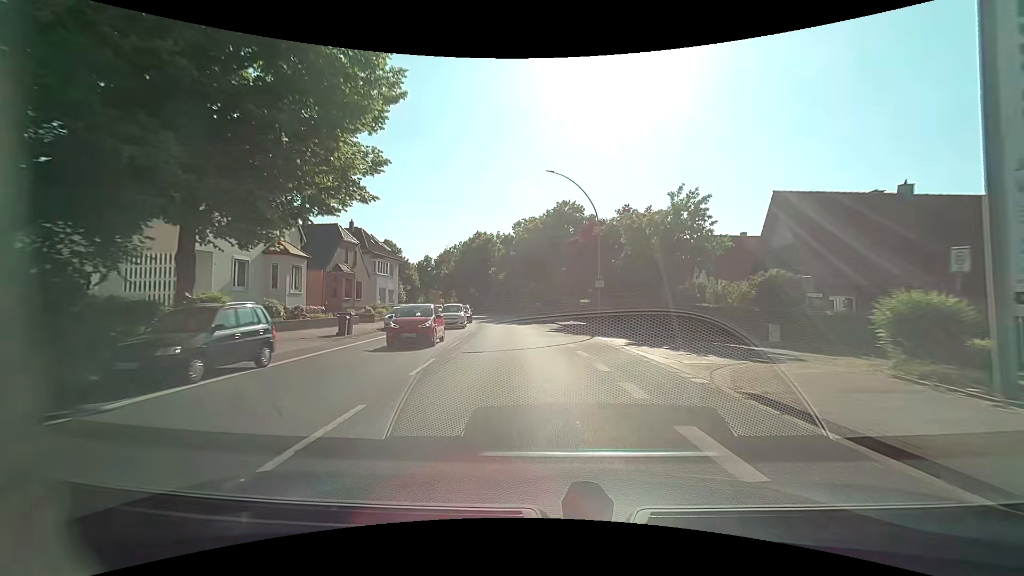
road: primary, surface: asphalt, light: Day
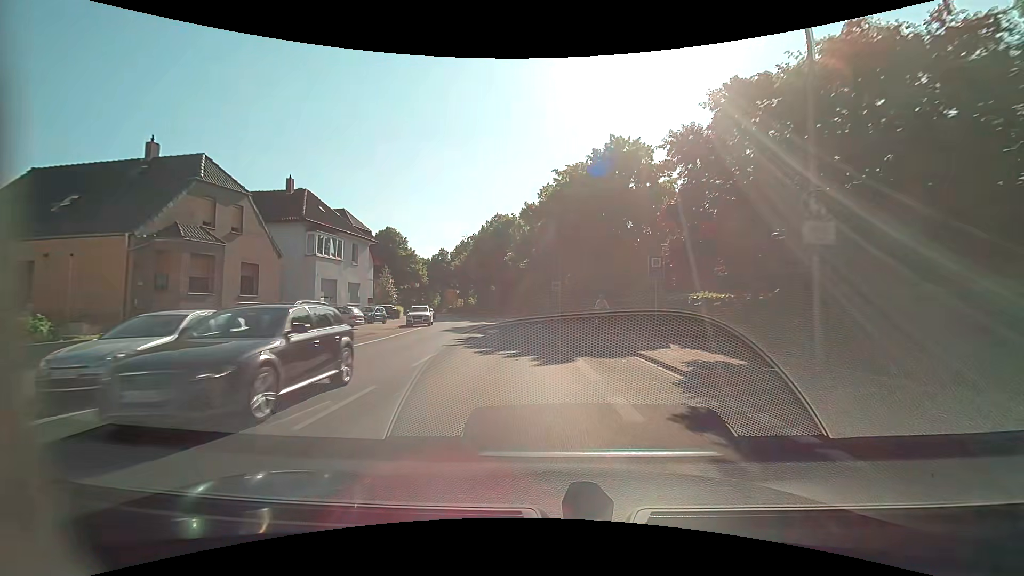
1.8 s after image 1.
(-0.8, +22.5) m; -4°
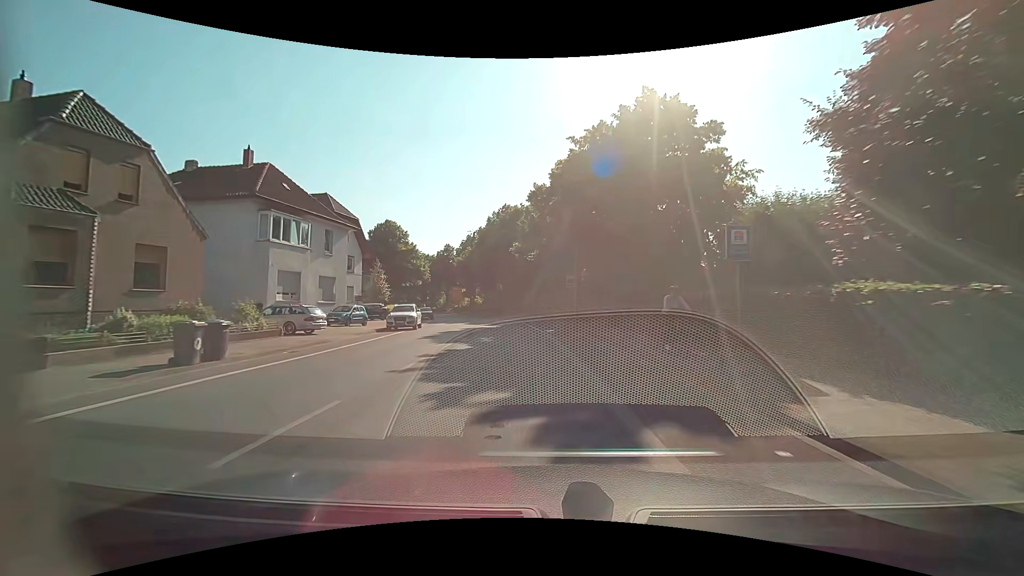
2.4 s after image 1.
(-0.1, +7.4) m; -1°
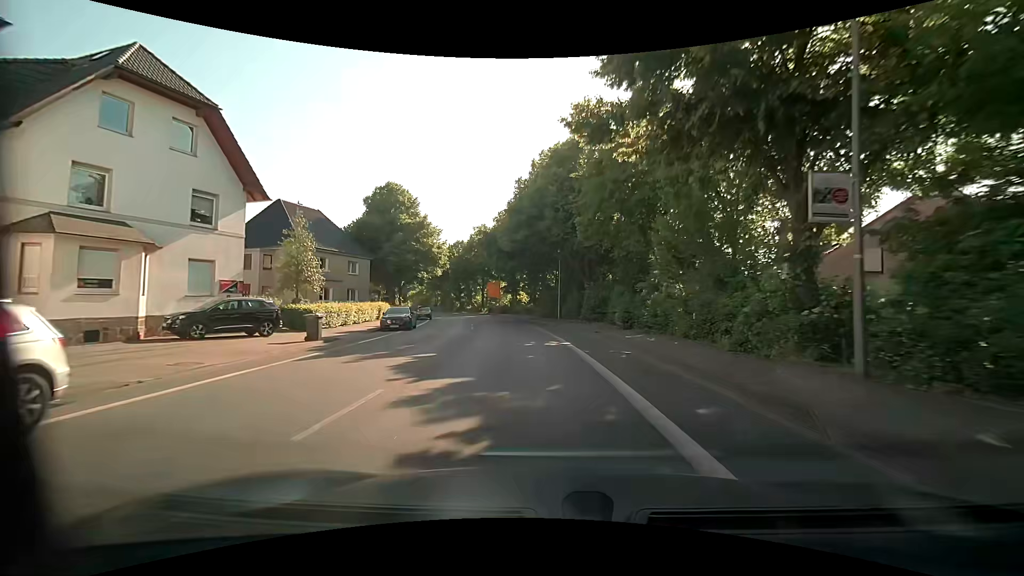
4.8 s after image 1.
(-1.8, +29.5) m; -7°
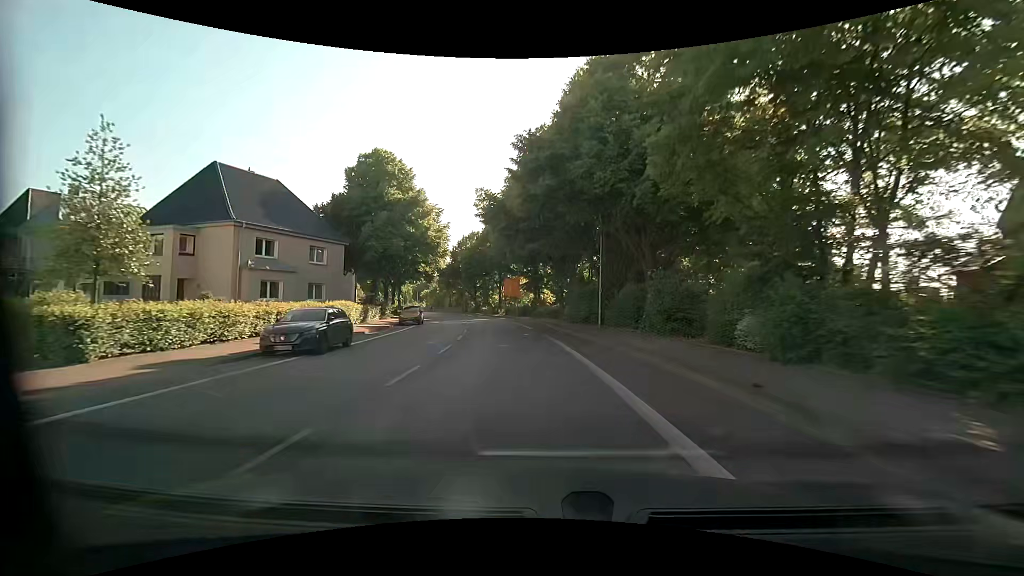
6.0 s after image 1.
(-0.4, +14.8) m; -3°
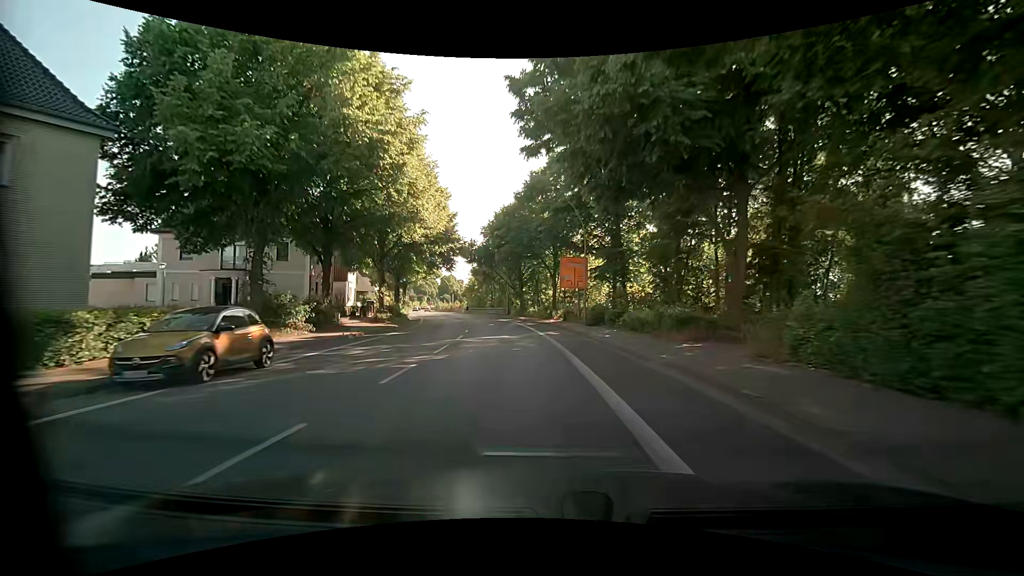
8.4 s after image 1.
(-1.6, +30.2) m; -7°
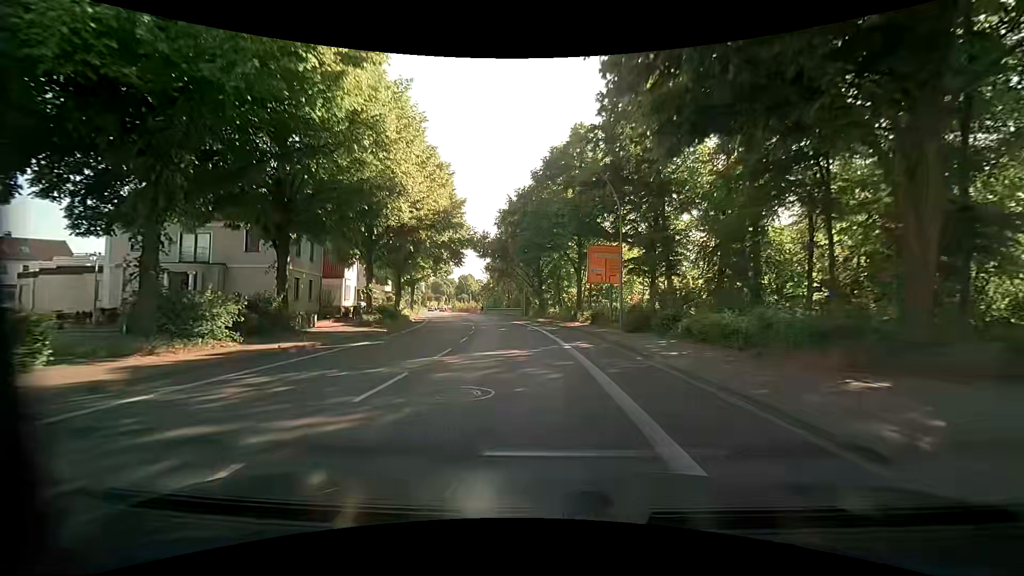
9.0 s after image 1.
(-0.2, +7.7) m; -2°
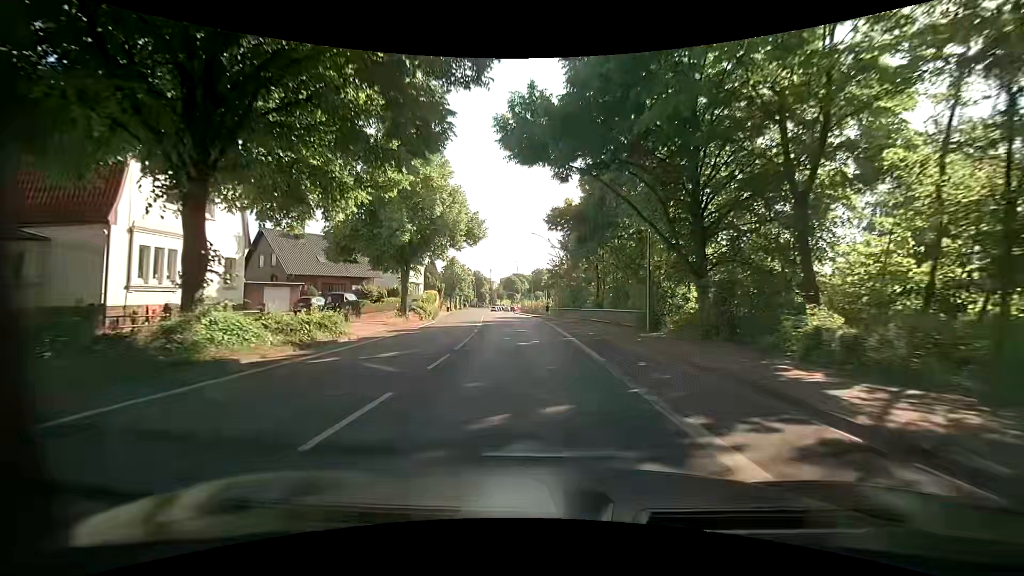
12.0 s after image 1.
(-3.1, +38.9) m; -9°
(0, +10) (-1, +20) (-2, +30) (-3, +40) (-5, +50) (-6, +60) (-7, +70) (-9, +79) (-10, +89) (-11, +99) m
